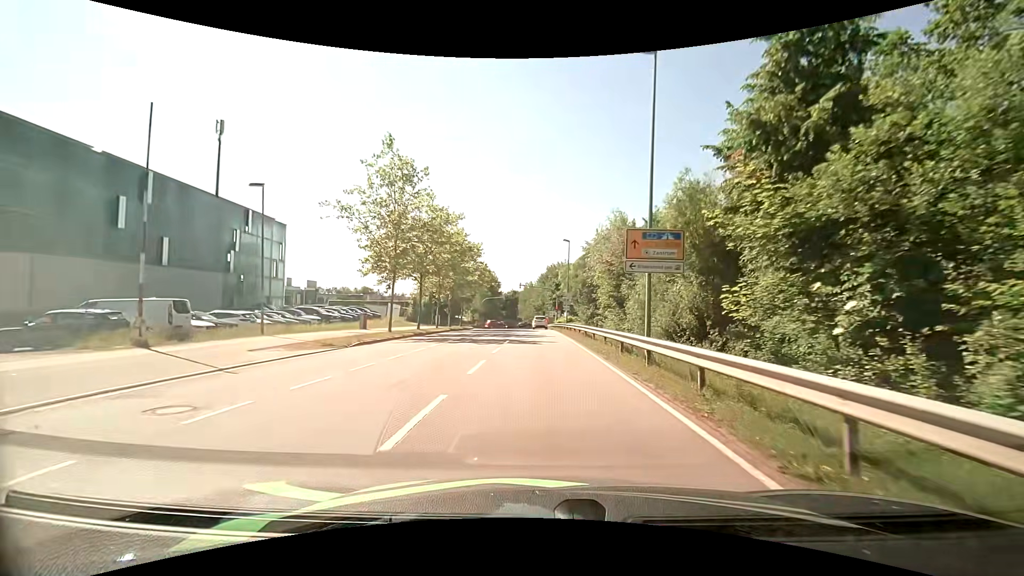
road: secondary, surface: asphalt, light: Day
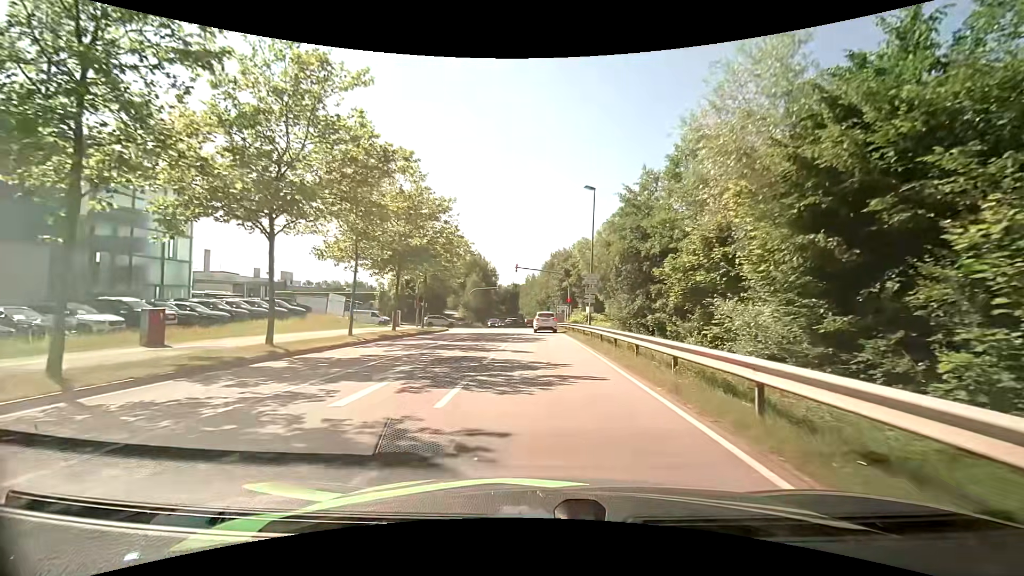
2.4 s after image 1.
(+0.1, +21.7) m; 0°
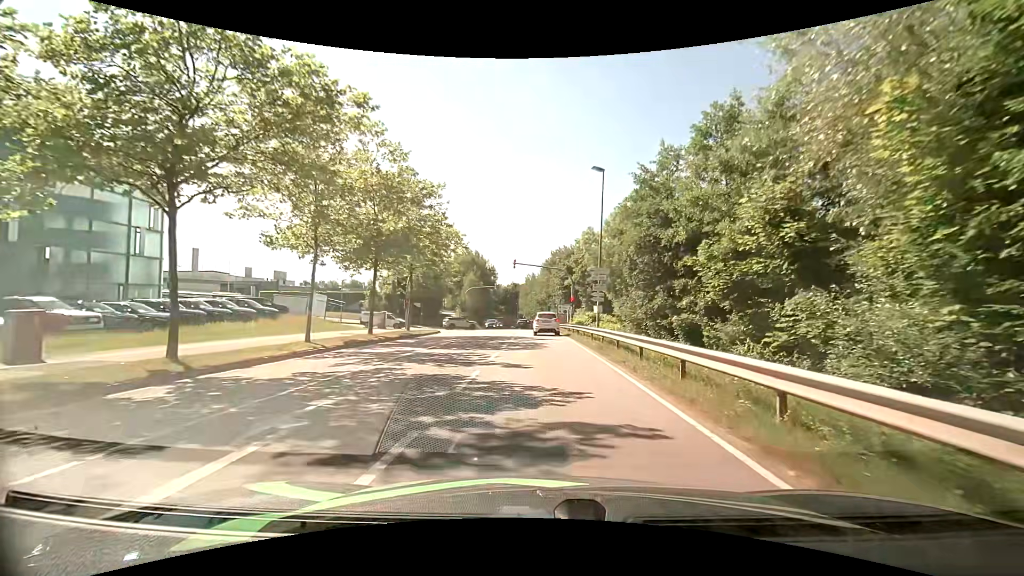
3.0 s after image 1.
(0.0, +4.5) m; 0°
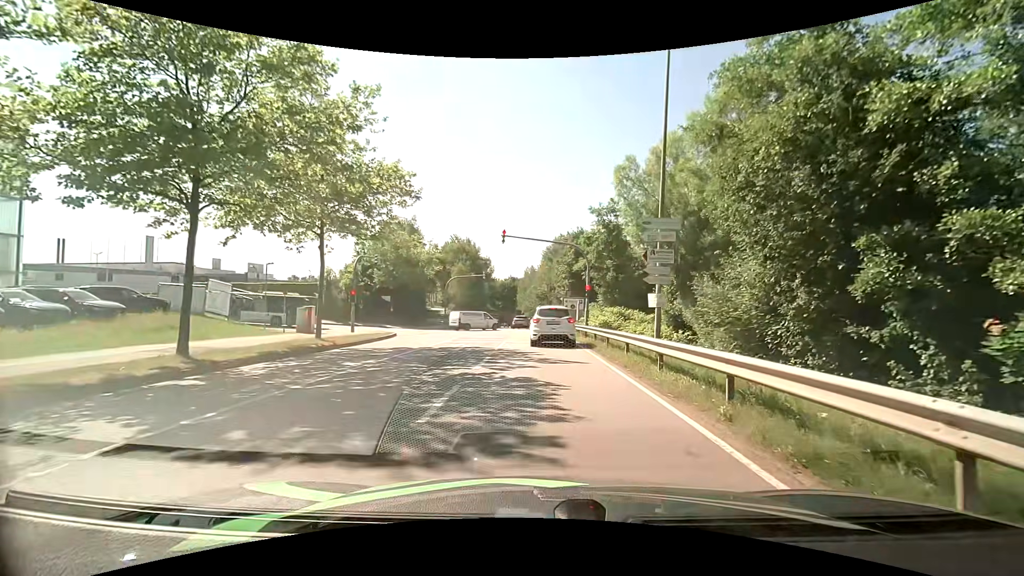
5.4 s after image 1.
(-0.1, +14.3) m; 0°
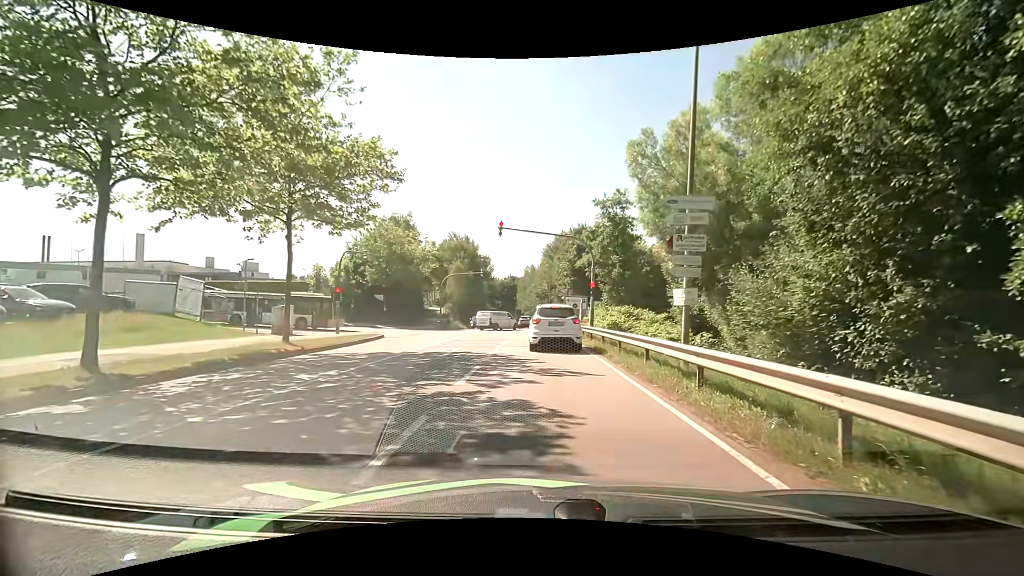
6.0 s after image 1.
(0.0, +2.7) m; 0°
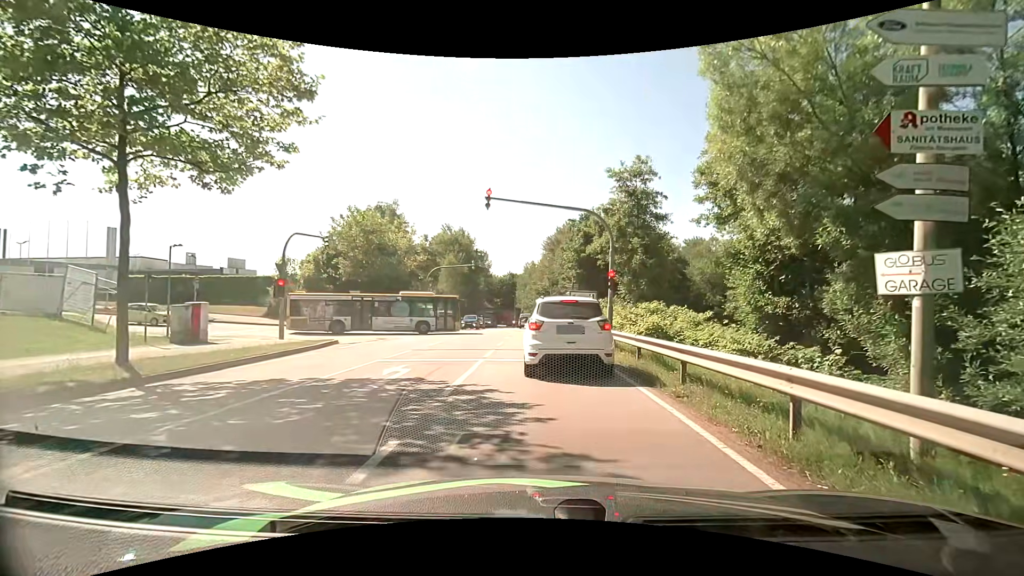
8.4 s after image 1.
(0.0, +7.0) m; +2°
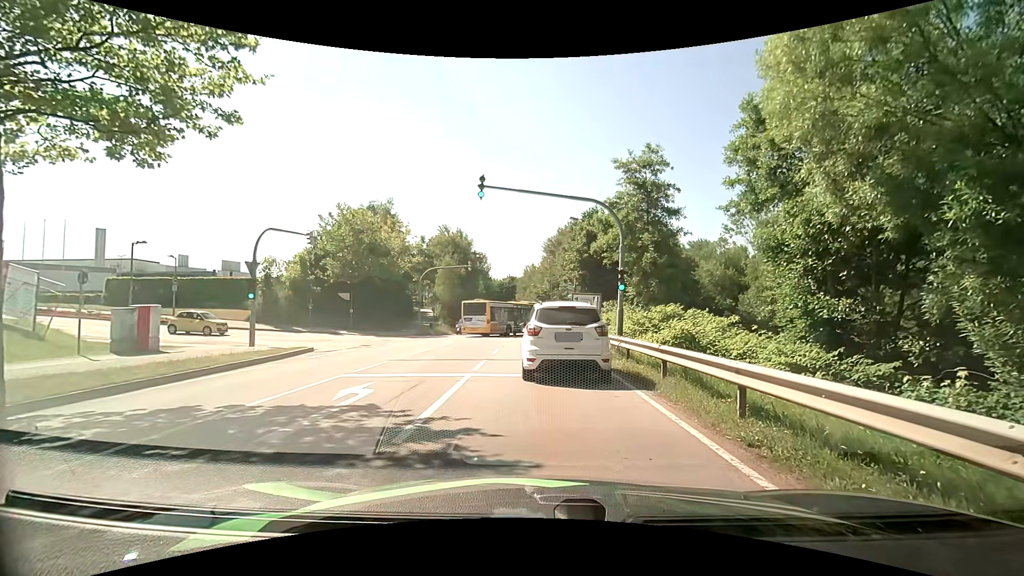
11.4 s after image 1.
(-0.1, +2.6) m; -2°
